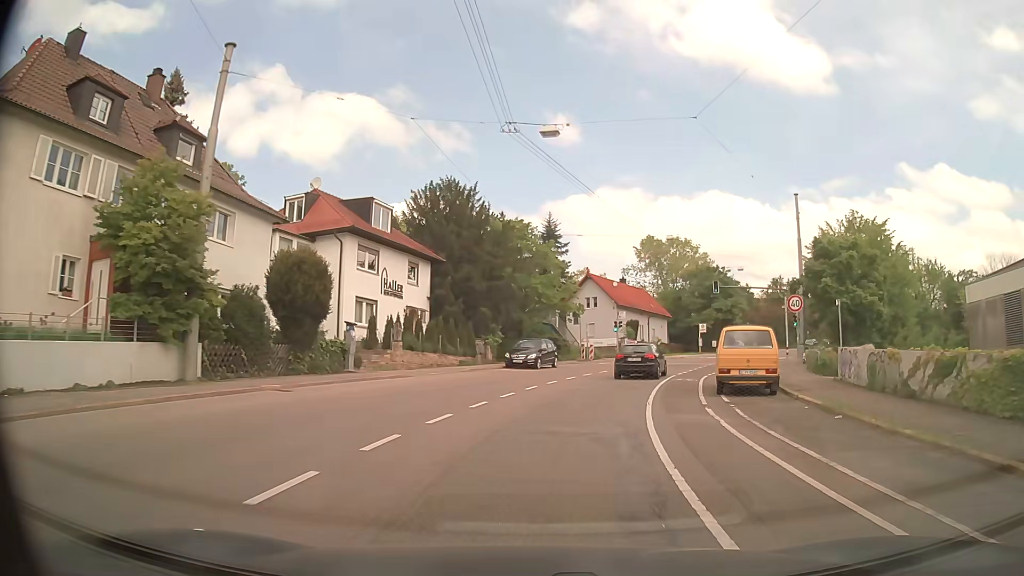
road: secondary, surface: asphalt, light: Day
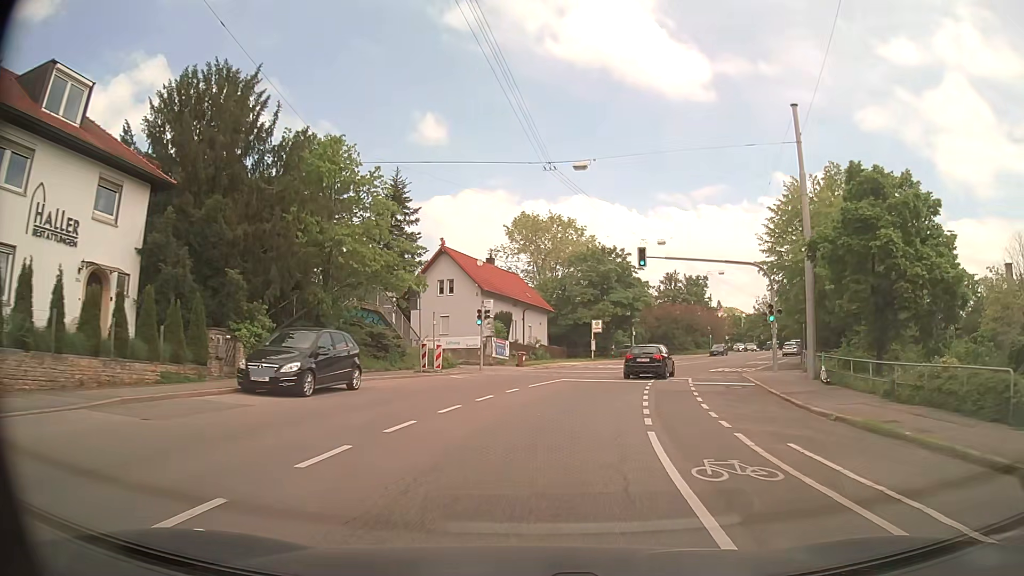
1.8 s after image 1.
(+2.2, +19.5) m; +12°
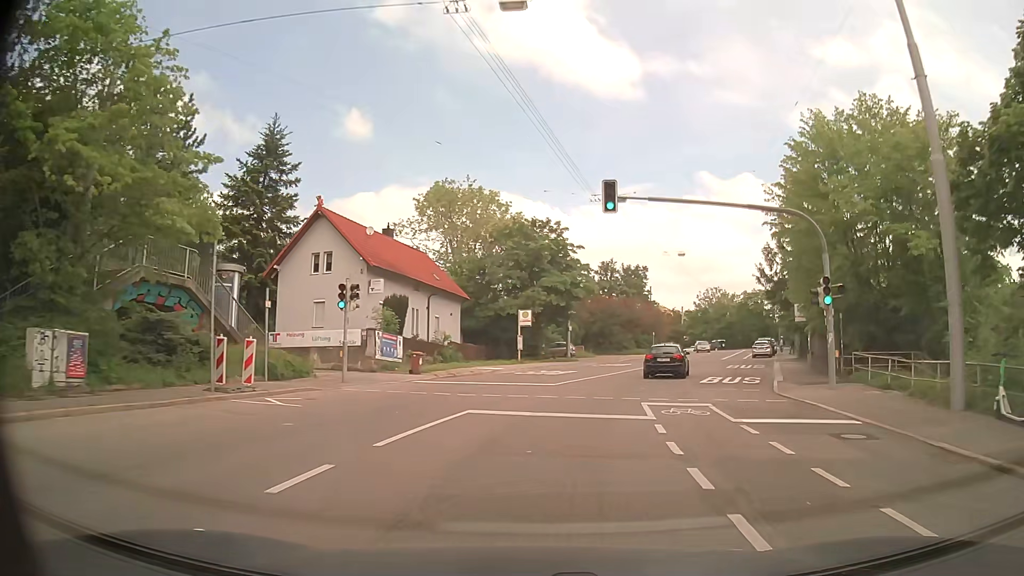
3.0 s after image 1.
(+0.8, +13.5) m; +7°
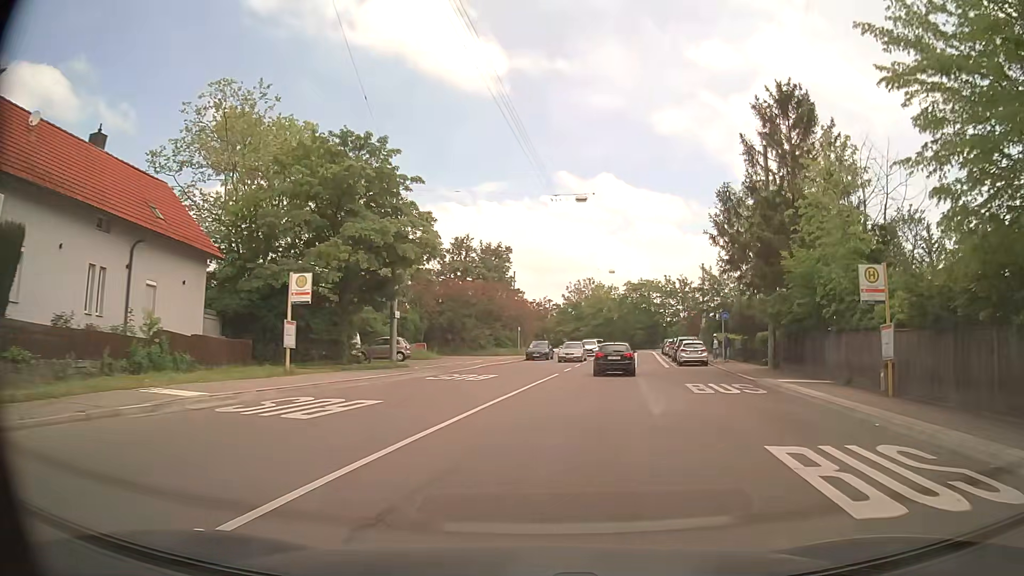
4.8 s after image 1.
(+2.0, +20.3) m; +12°
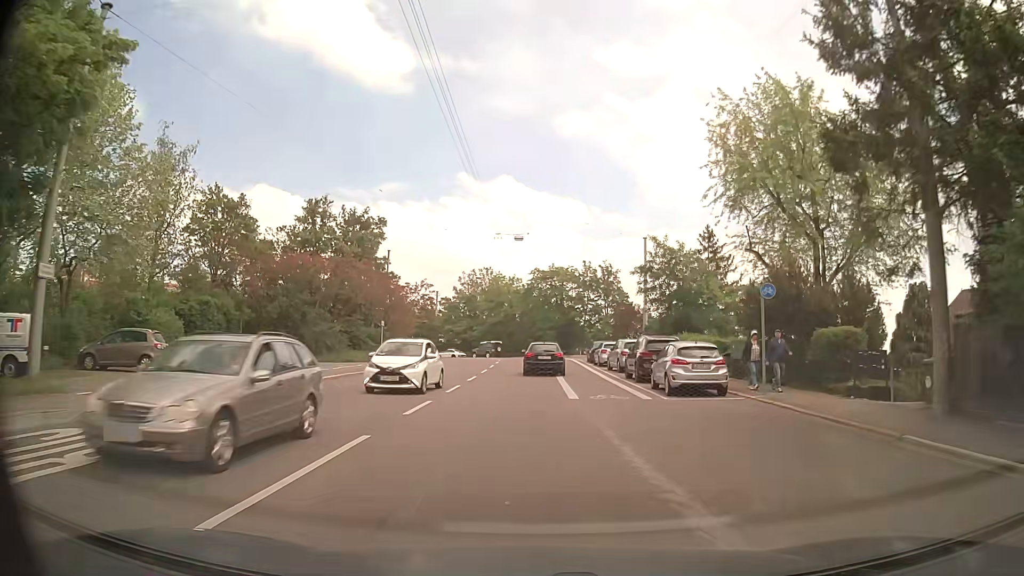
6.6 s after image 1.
(+2.0, +20.7) m; +9°
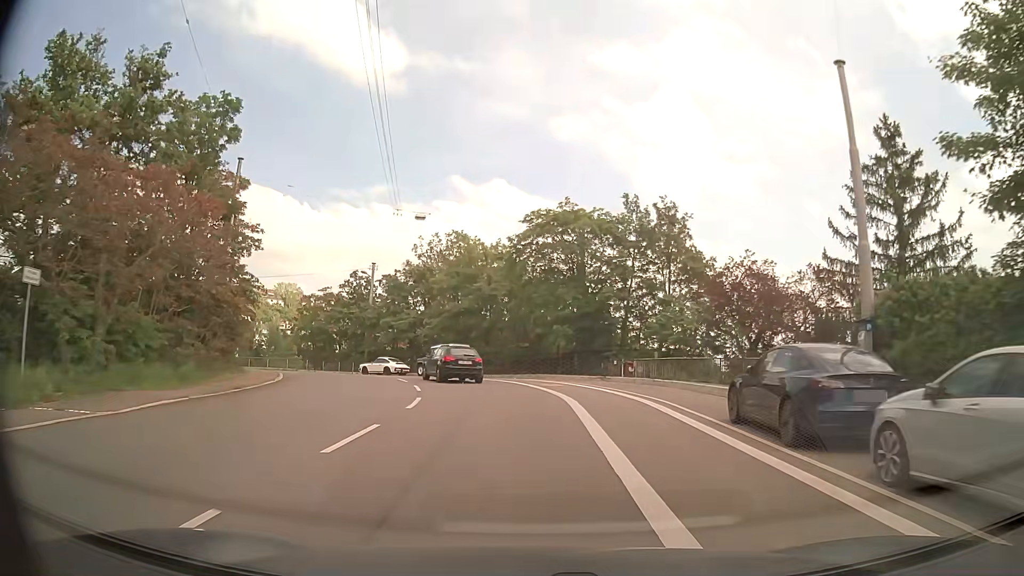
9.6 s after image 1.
(+0.3, +35.1) m; 0°
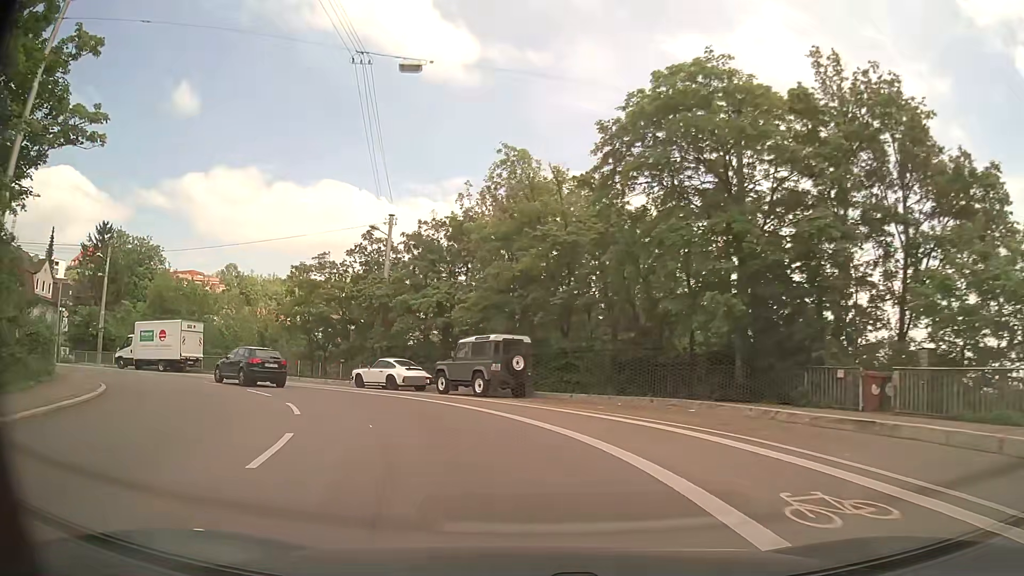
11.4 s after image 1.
(-0.6, +19.5) m; -6°
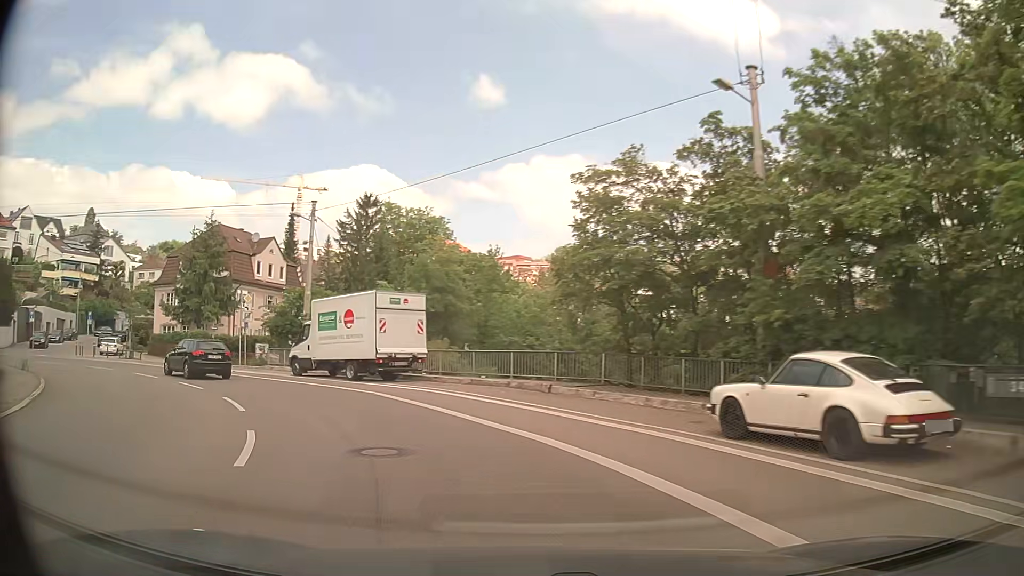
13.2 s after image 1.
(-4.1, +18.2) m; -28°
(-2, +10) (-6, +19) (-13, +26) (-22, +31) (-32, +33) (-41, +31) (-50, +25) (-56, +18) (-62, +9) (-67, +1) m
